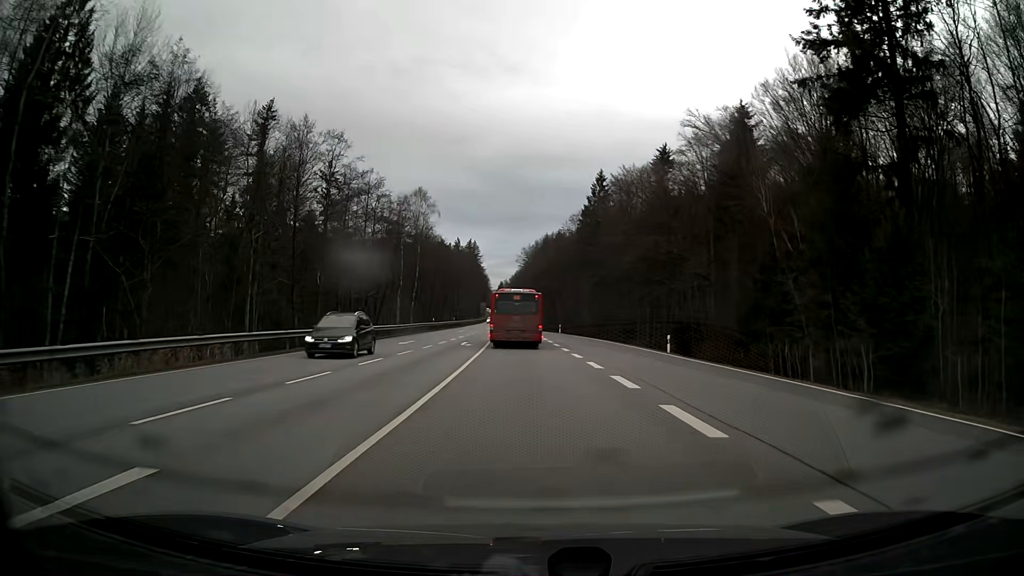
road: secondary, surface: asphalt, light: Day
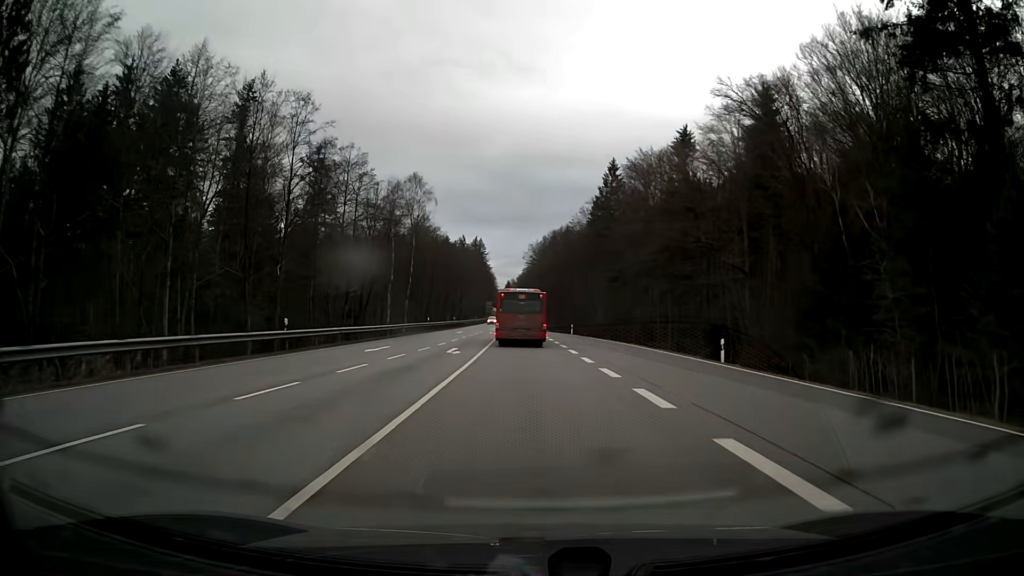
(0.0, +9.2) m; -1°
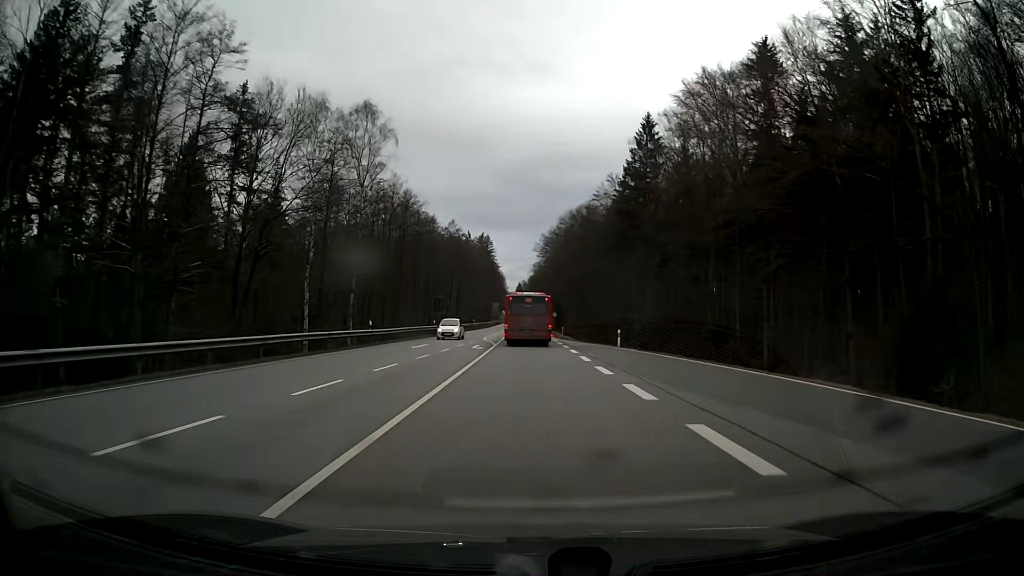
(-0.2, +28.9) m; -1°
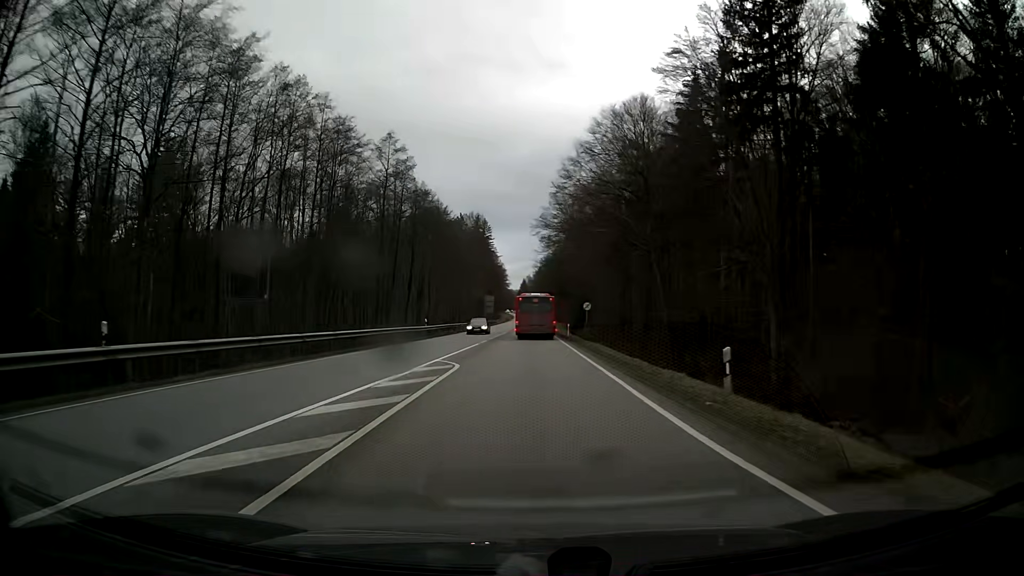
(-0.6, +51.2) m; -1°
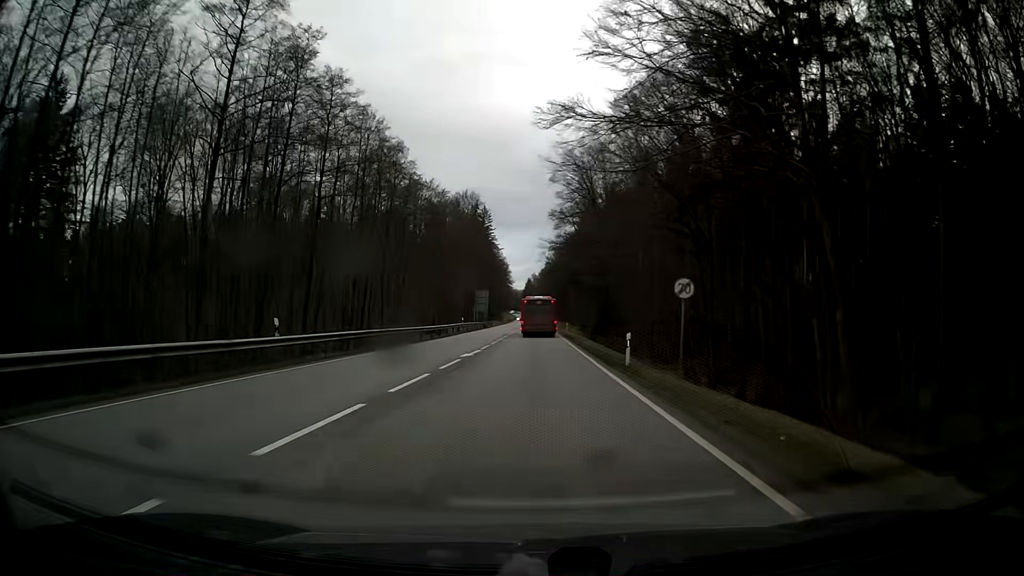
(-0.1, +31.5) m; 0°
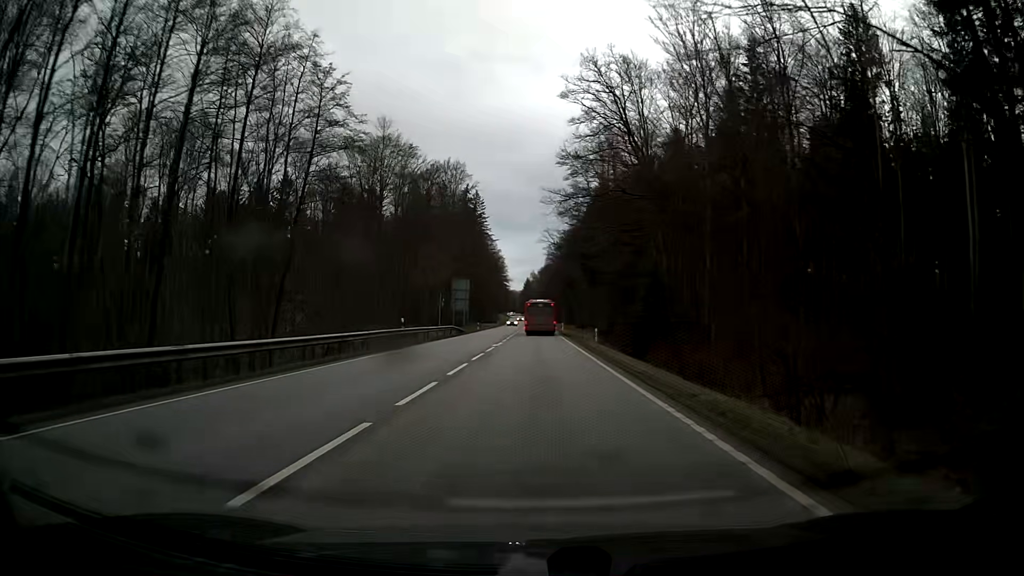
(-0.2, +31.8) m; -1°
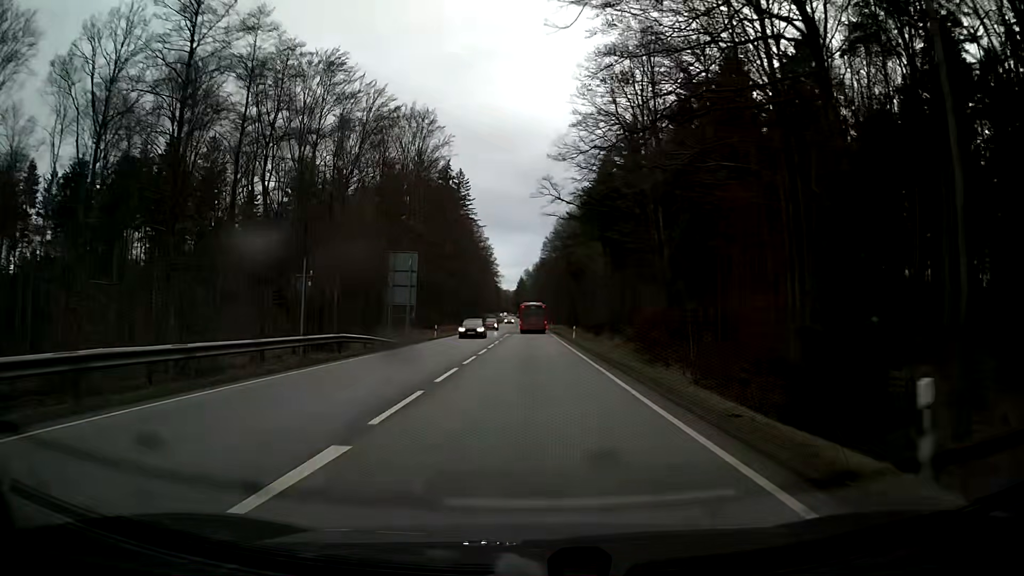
(+0.6, +31.9) m; +2°
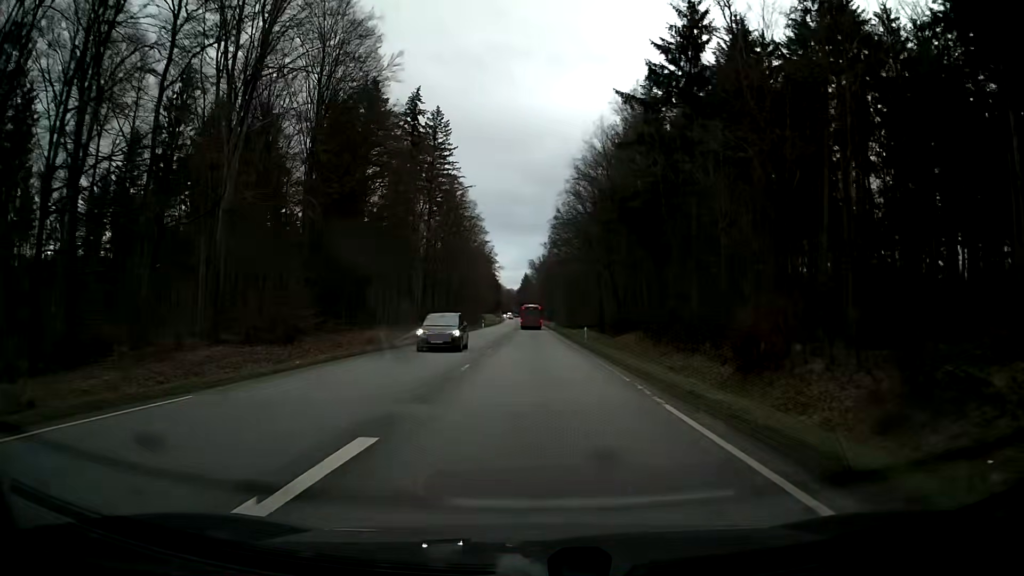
(-0.1, +53.5) m; 0°
